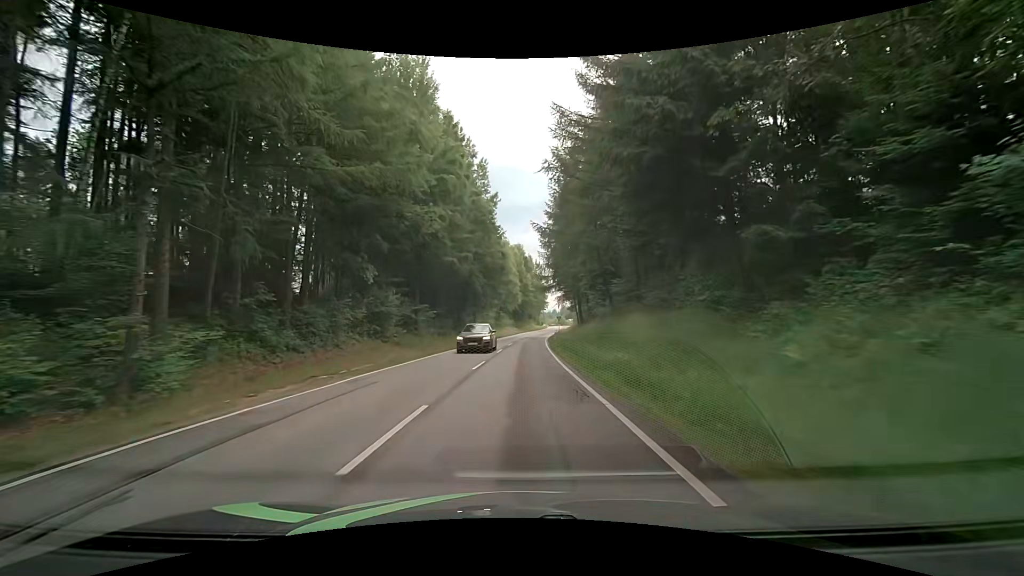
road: tertiary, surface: asphalt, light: Day
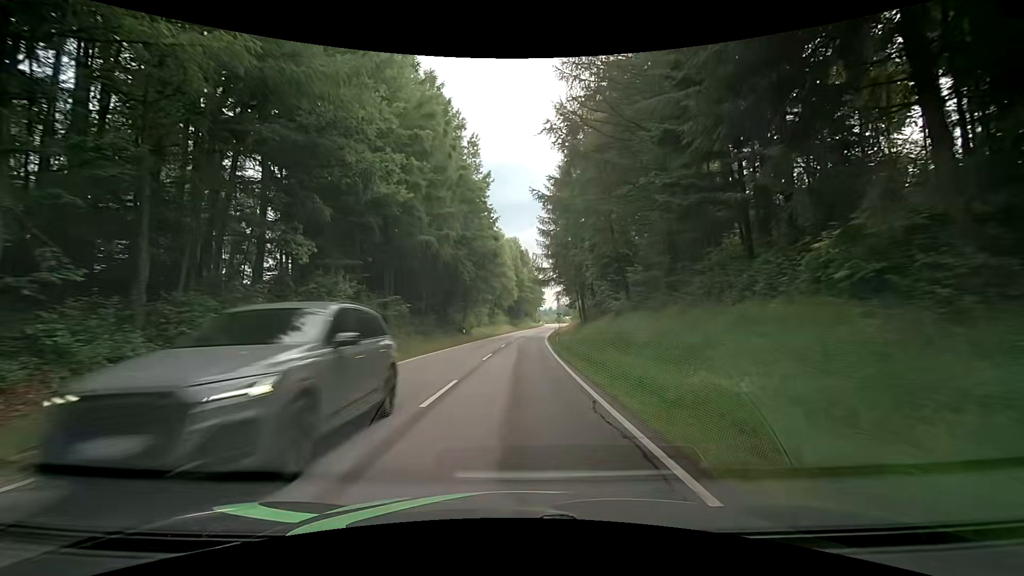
(+0.2, +8.2) m; +1°
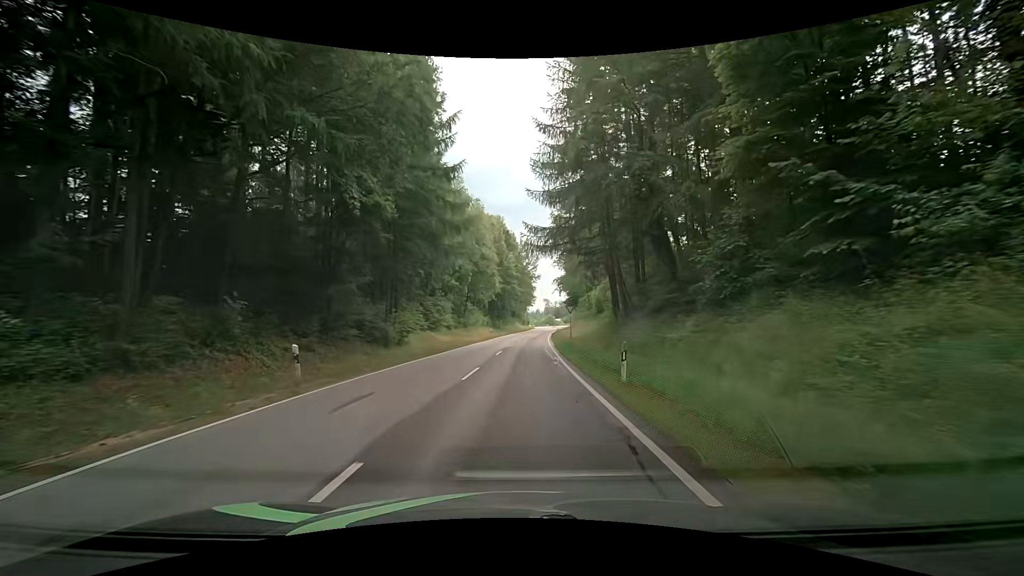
(+0.6, +31.4) m; +2°
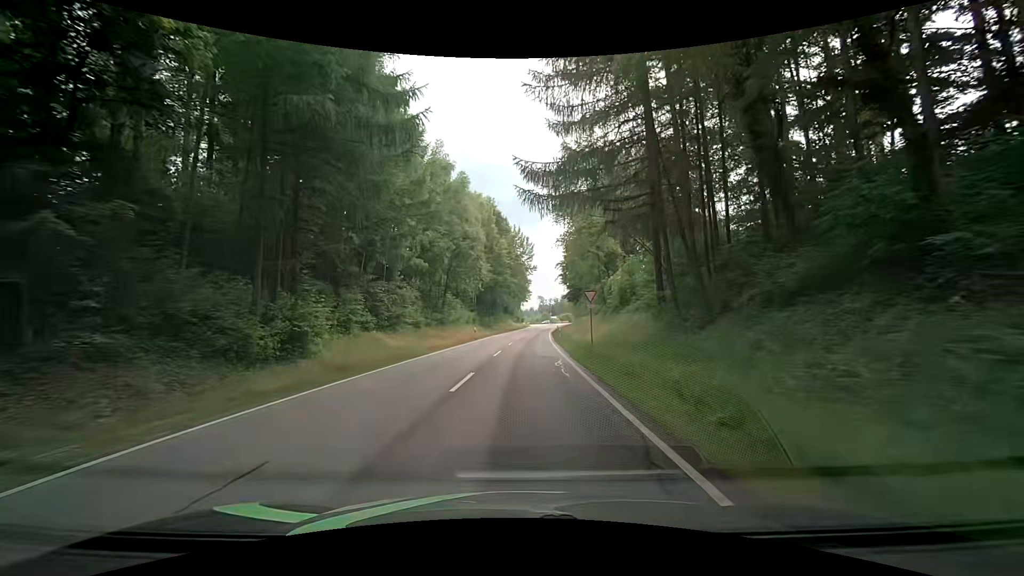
(+0.1, +14.8) m; 0°
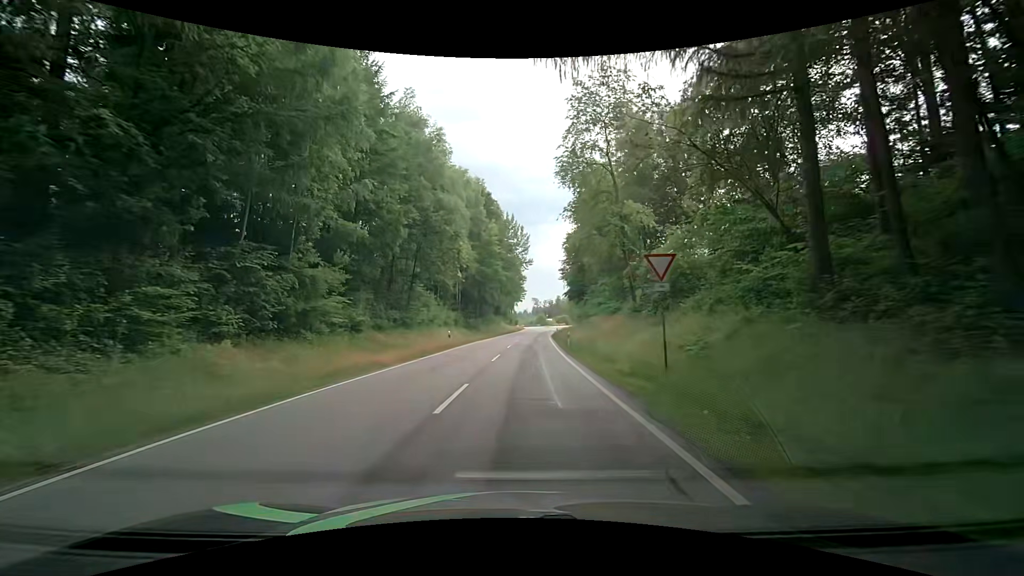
(+0.2, +14.3) m; +1°
(0, +10) (0, +20) (+1, +30) (+1, +40) (+2, +50) (+3, +60) (+4, +70) (+4, +80) (+5, +90) (+6, +100) m
